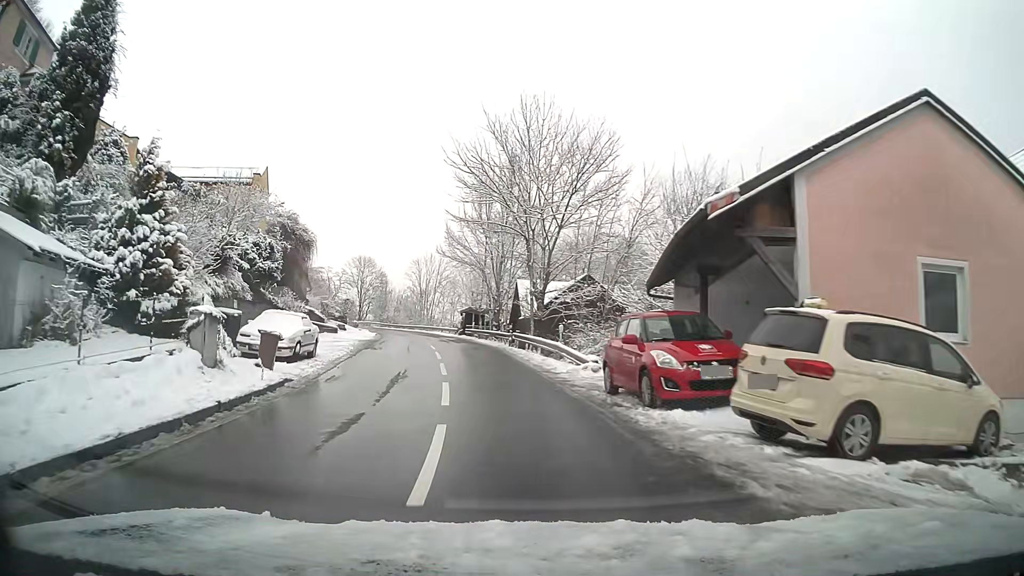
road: tertiary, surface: asphalt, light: Day
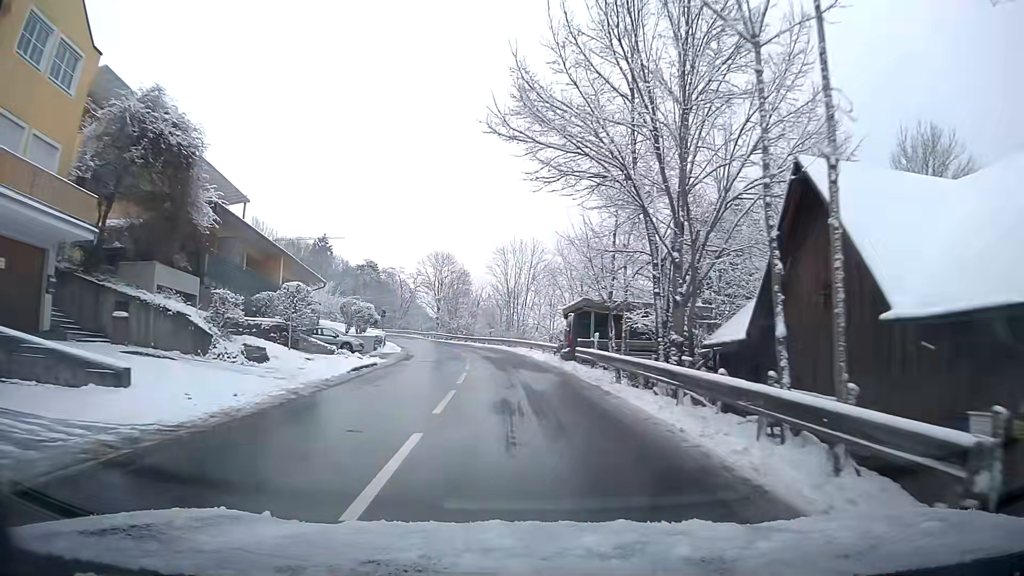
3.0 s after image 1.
(-2.4, +30.4) m; -7°
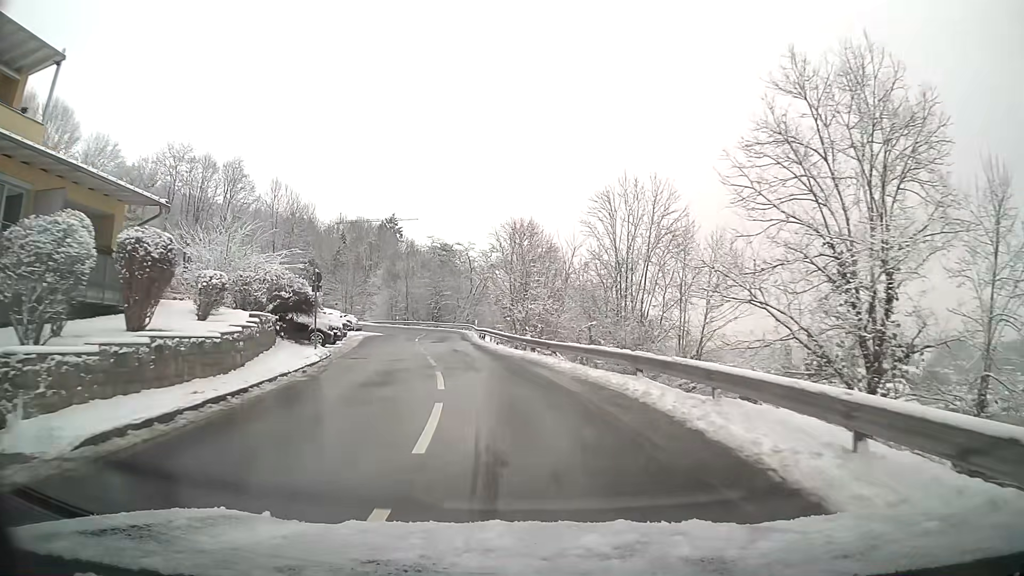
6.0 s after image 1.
(-2.4, +33.9) m; -9°
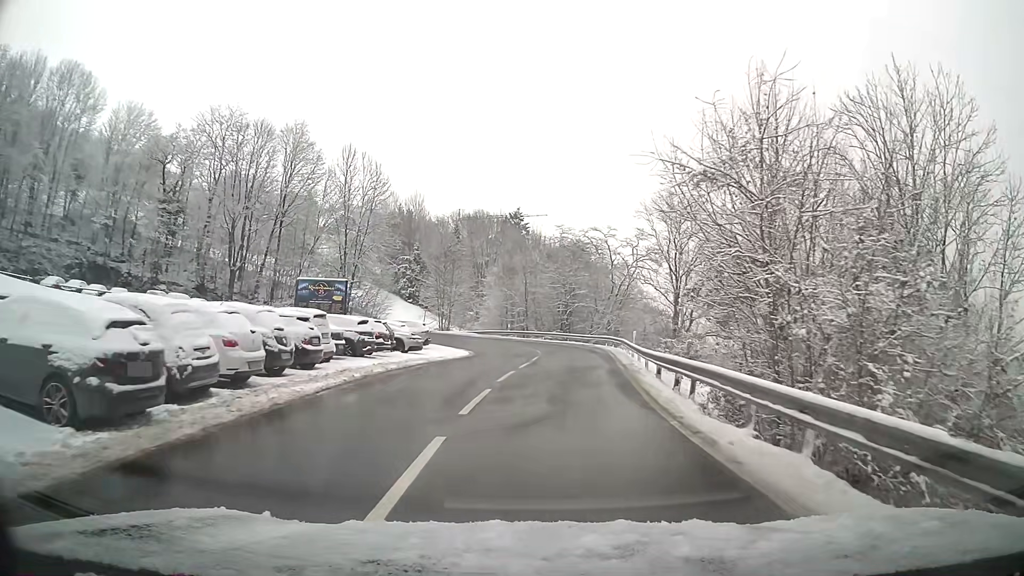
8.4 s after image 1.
(-2.8, +26.7) m; -9°
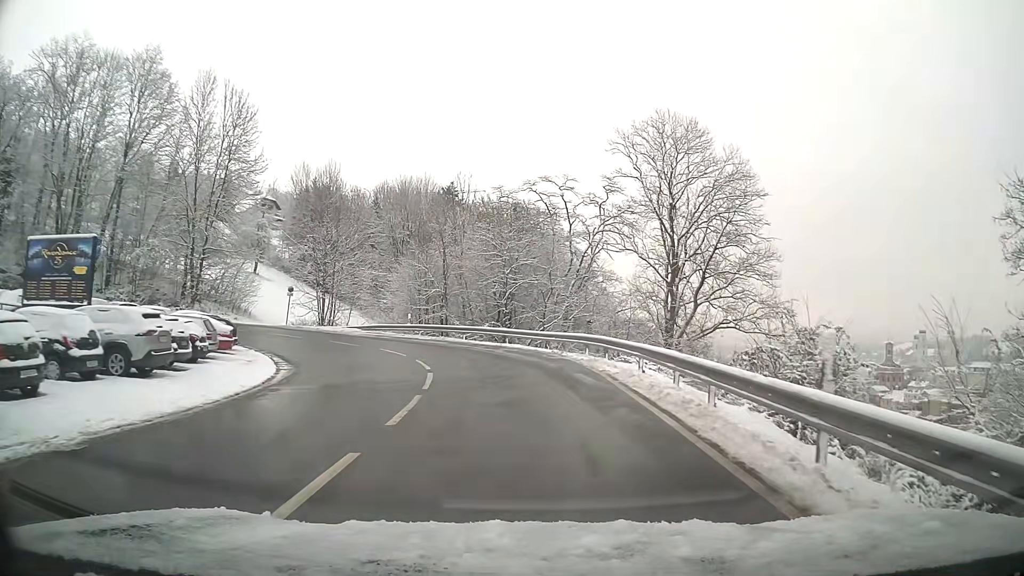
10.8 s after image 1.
(+1.1, +24.9) m; +4°
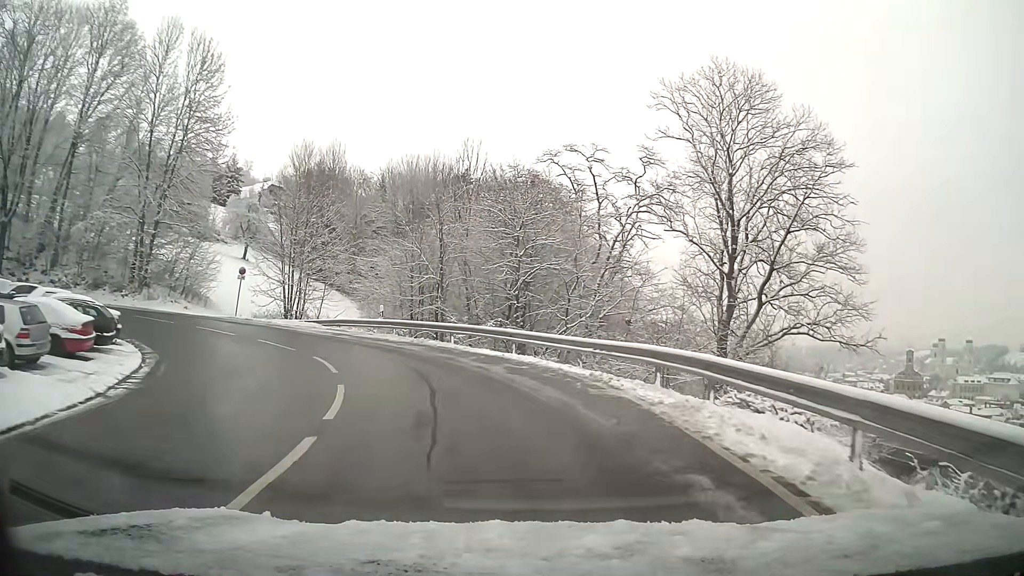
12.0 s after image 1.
(-0.2, +10.6) m; -2°
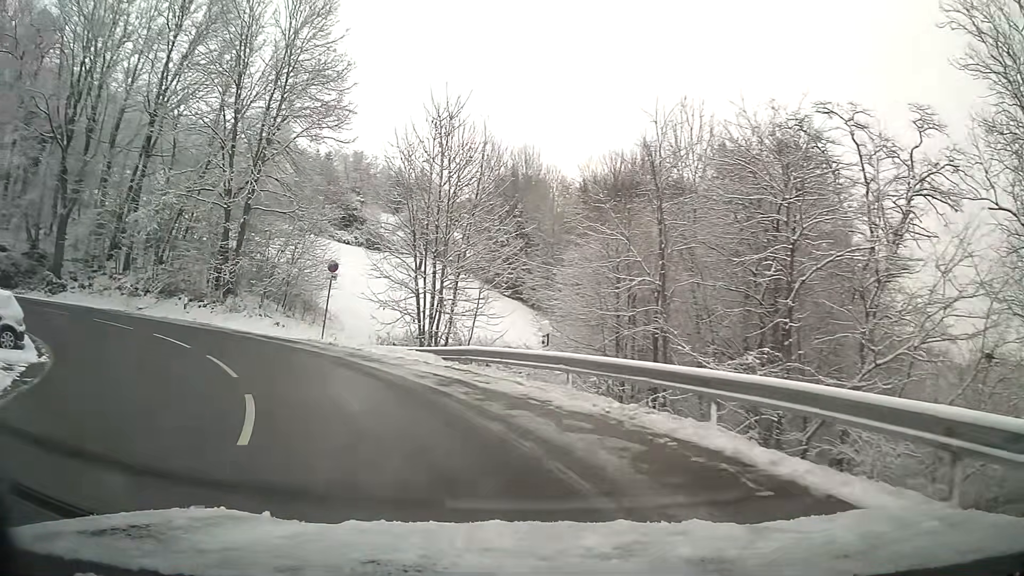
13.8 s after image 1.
(-2.3, +14.3) m; -20°
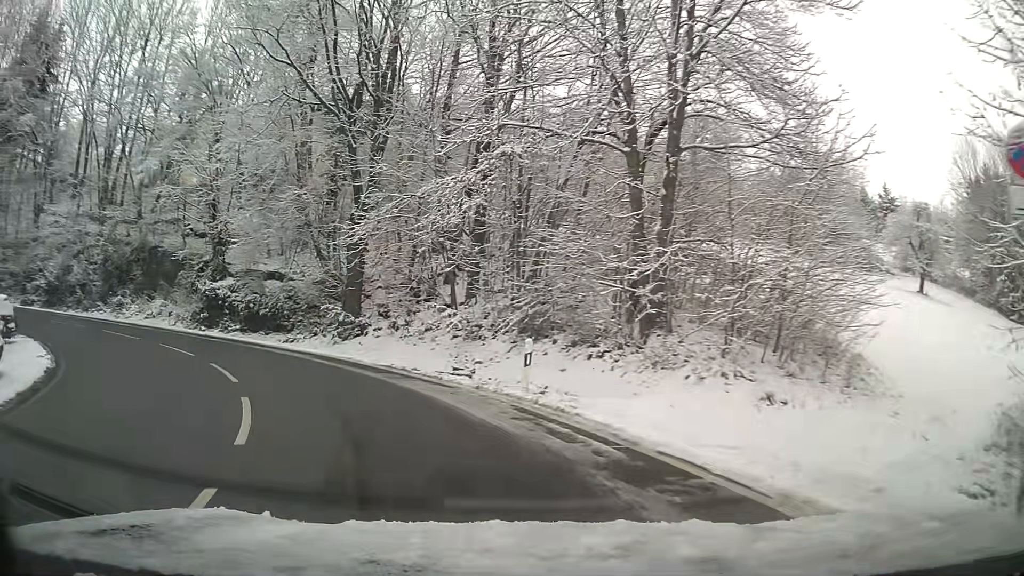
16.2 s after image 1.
(-6.3, +17.5) m; -41°
